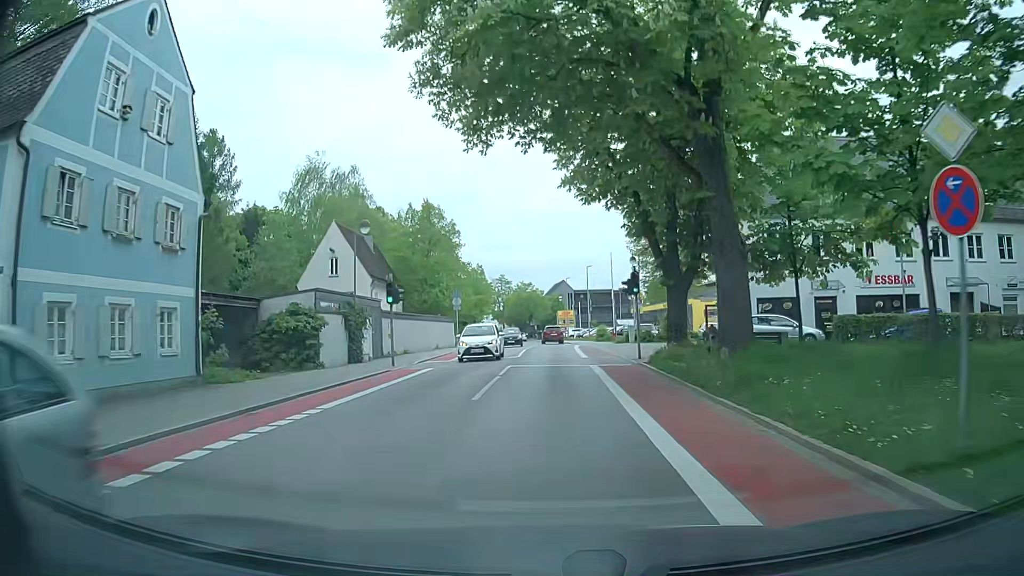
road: tertiary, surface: asphalt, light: Day
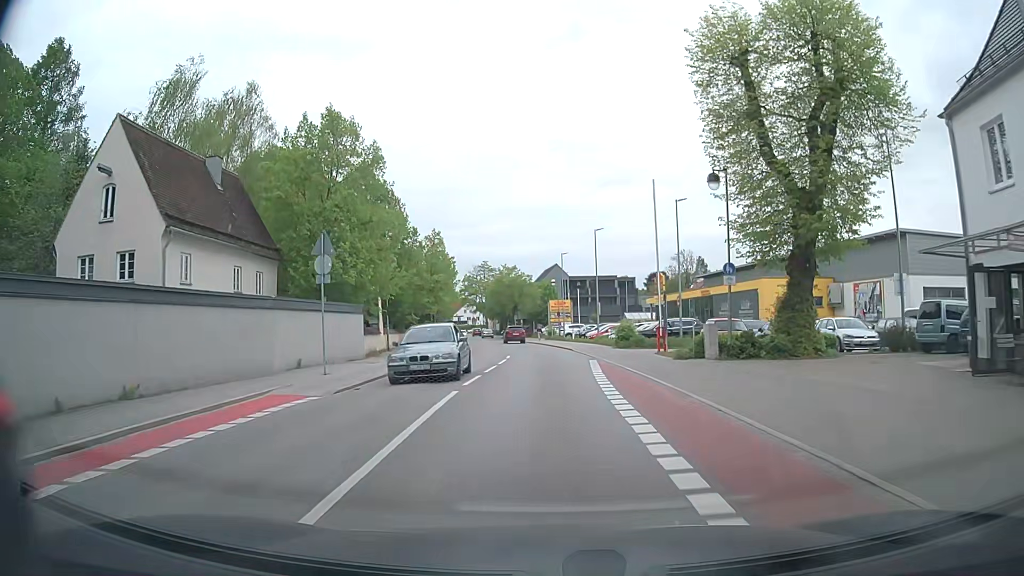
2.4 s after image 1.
(+0.5, +26.1) m; +3°
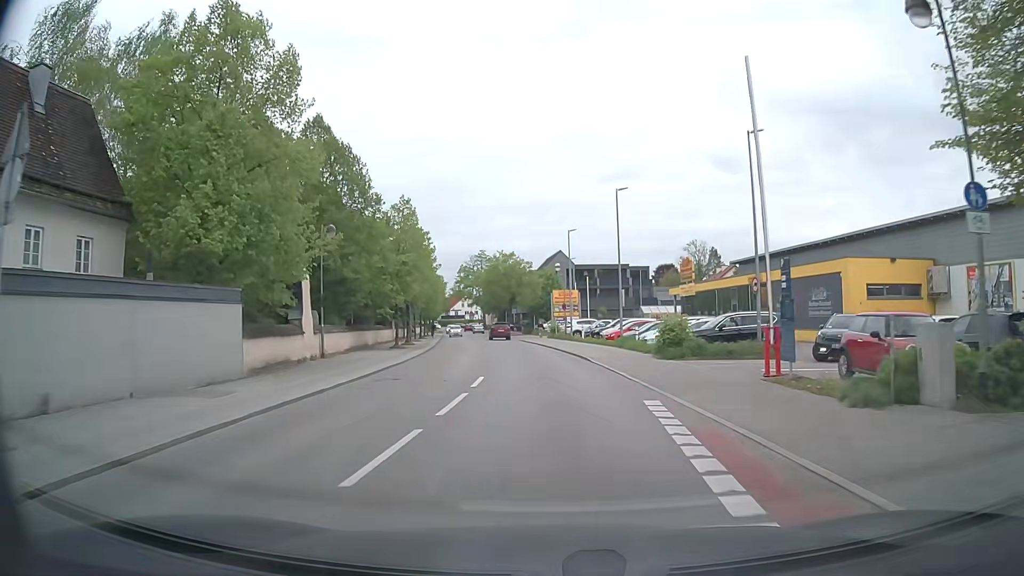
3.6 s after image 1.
(-0.3, +13.6) m; -1°
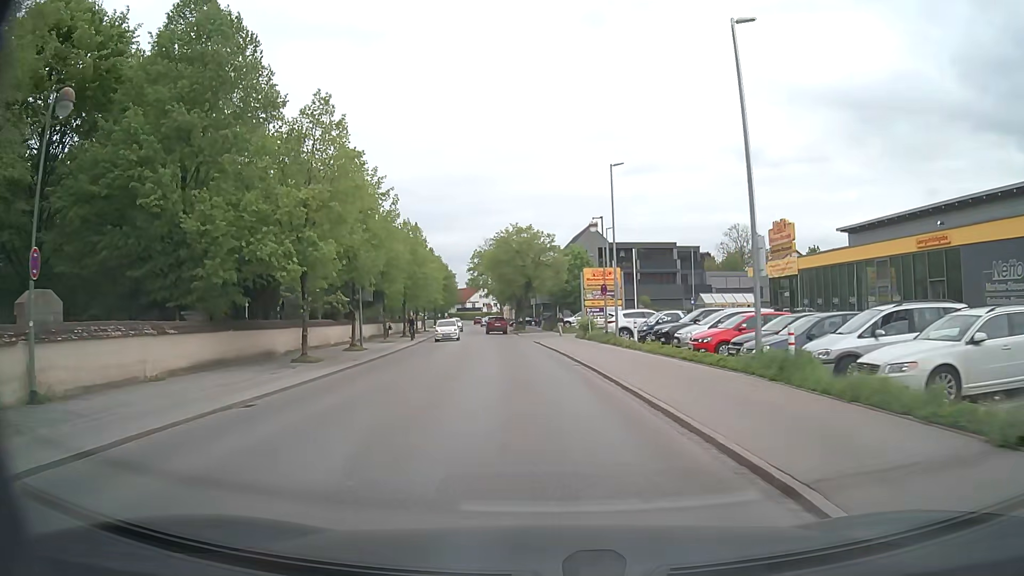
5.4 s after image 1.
(-0.2, +20.3) m; -2°
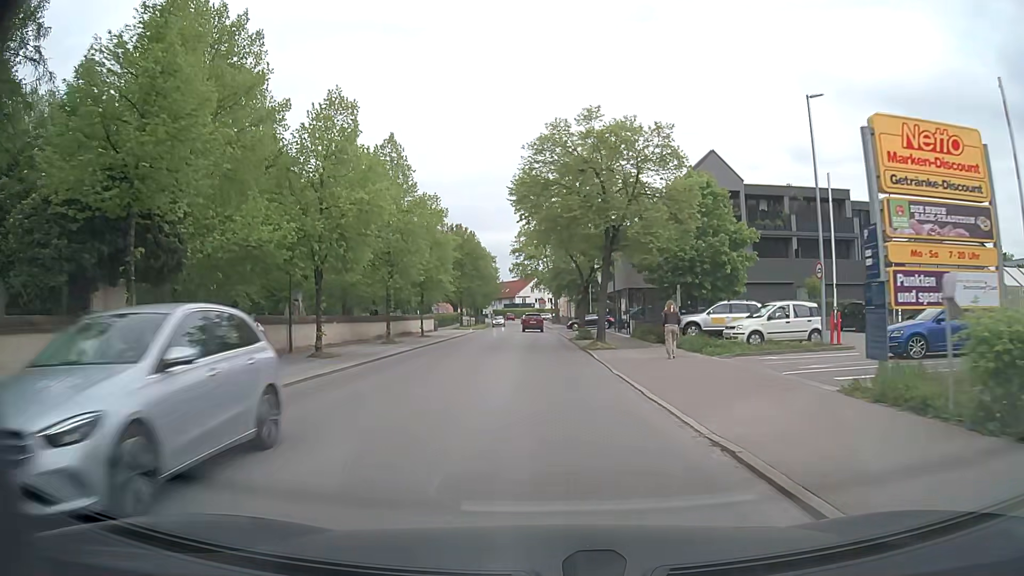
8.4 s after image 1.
(-1.8, +34.4) m; -5°
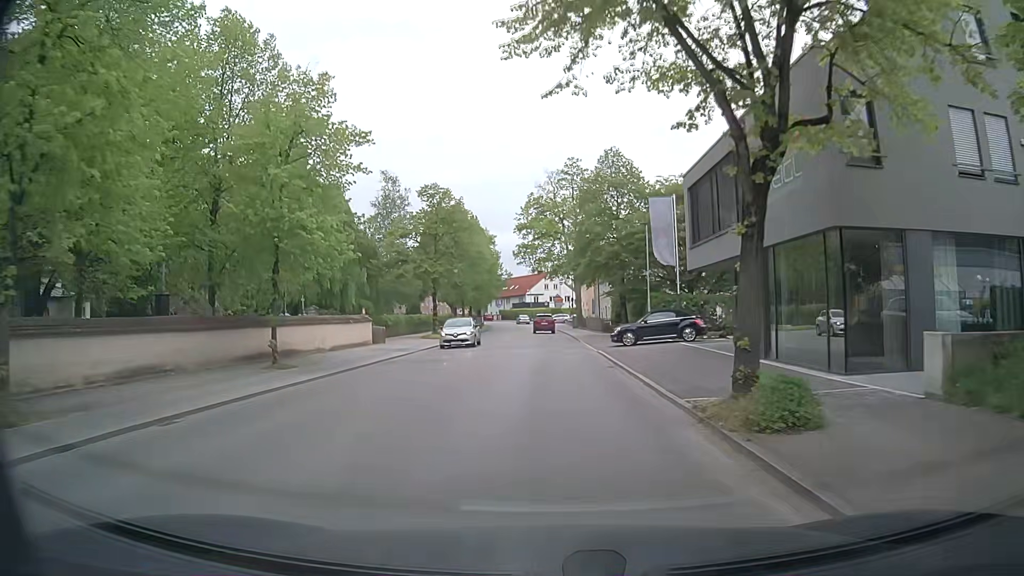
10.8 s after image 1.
(-0.3, +29.1) m; -1°
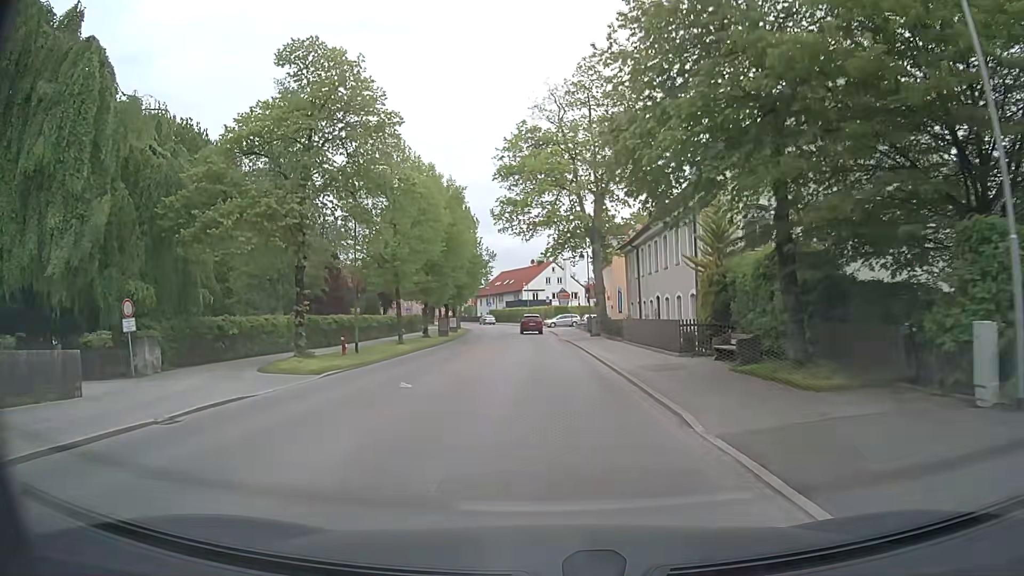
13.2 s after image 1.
(+0.2, +29.4) m; 0°
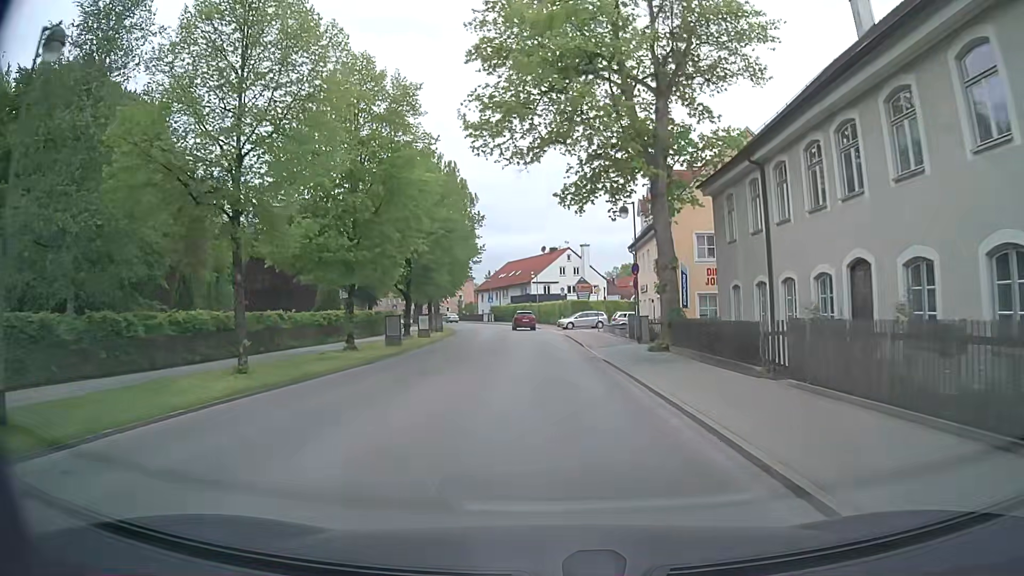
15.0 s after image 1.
(-0.4, +21.3) m; -1°
(0, +10) (0, +20) (0, +30) (-1, +40) (-1, +50) (-2, +60) (-4, +70) (-6, +80) (-9, +89) (-13, +98) m
